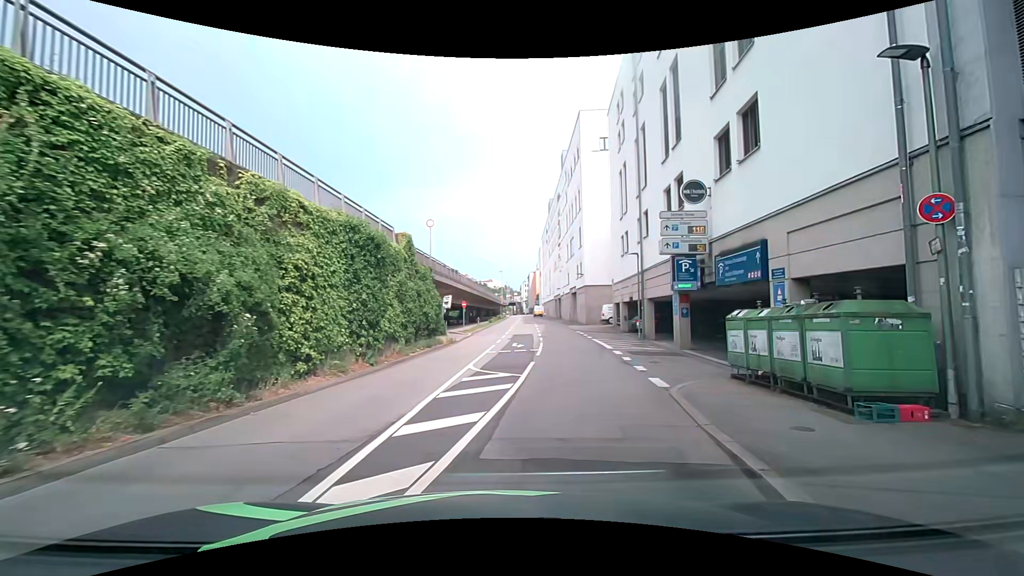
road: residential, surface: asphalt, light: Day
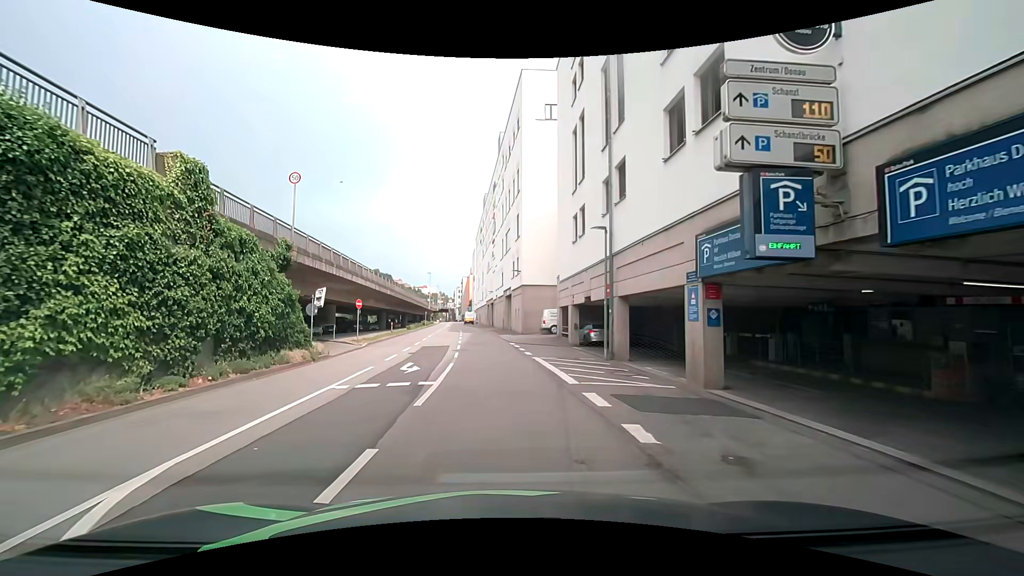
(+1.5, +11.0) m; +9°
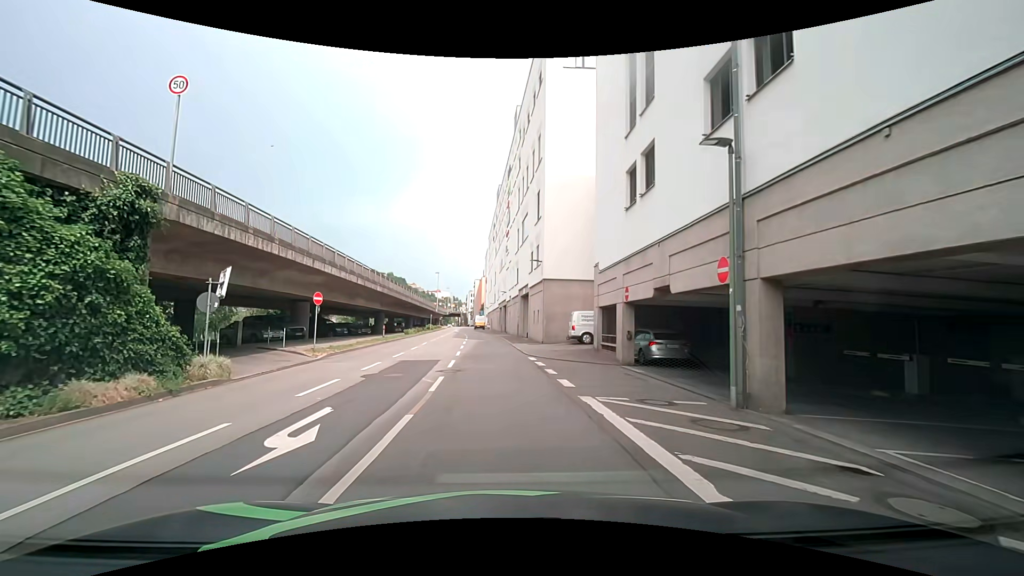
(0.0, +9.8) m; -1°
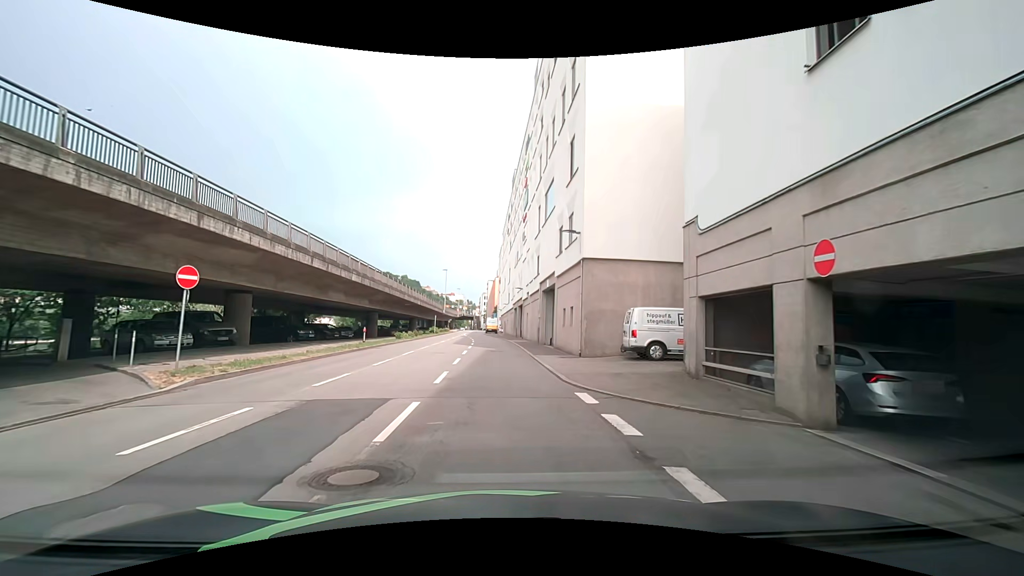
(-0.1, +11.0) m; 0°
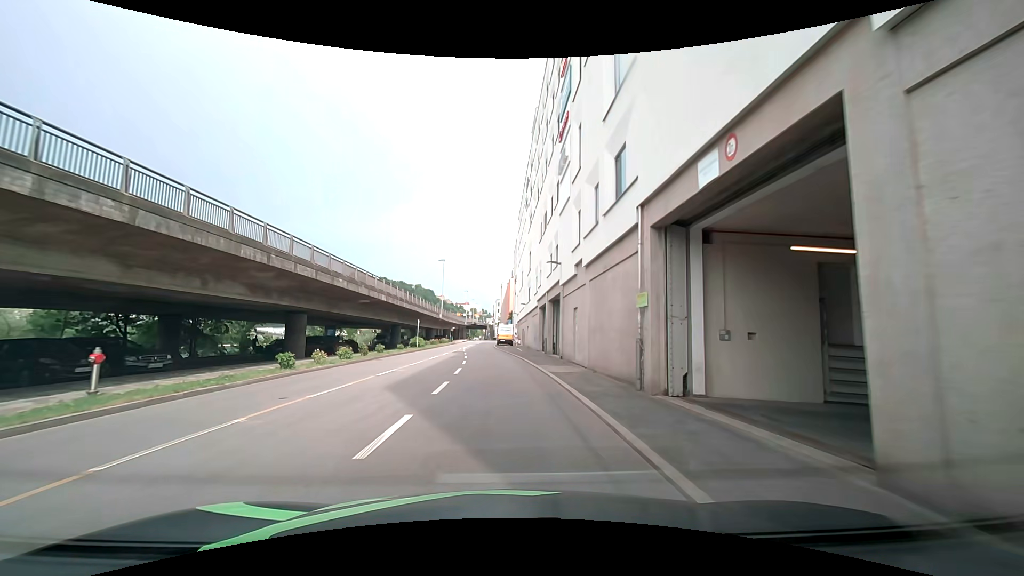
(-0.6, +25.0) m; -3°
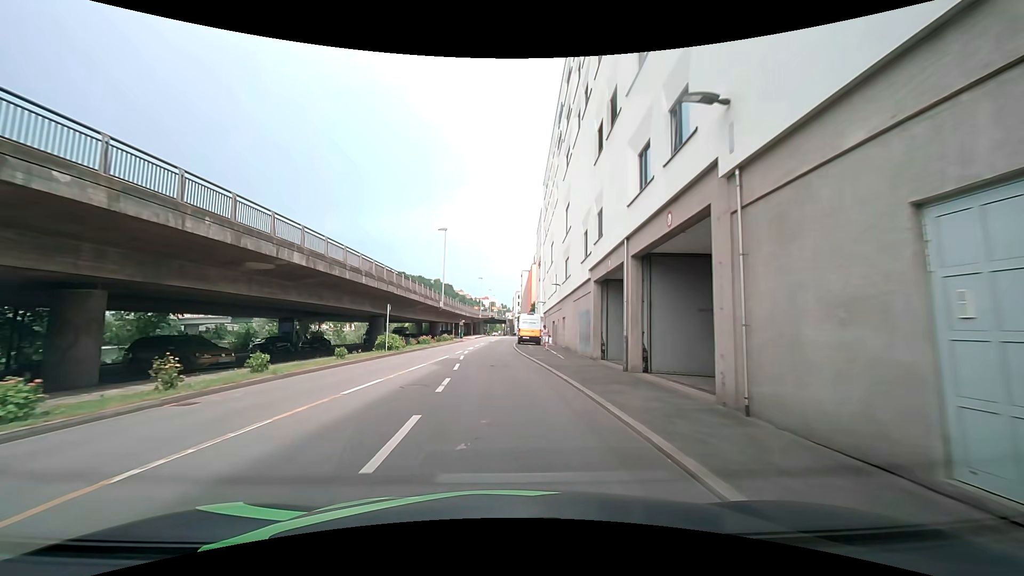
(-0.1, +18.8) m; -2°
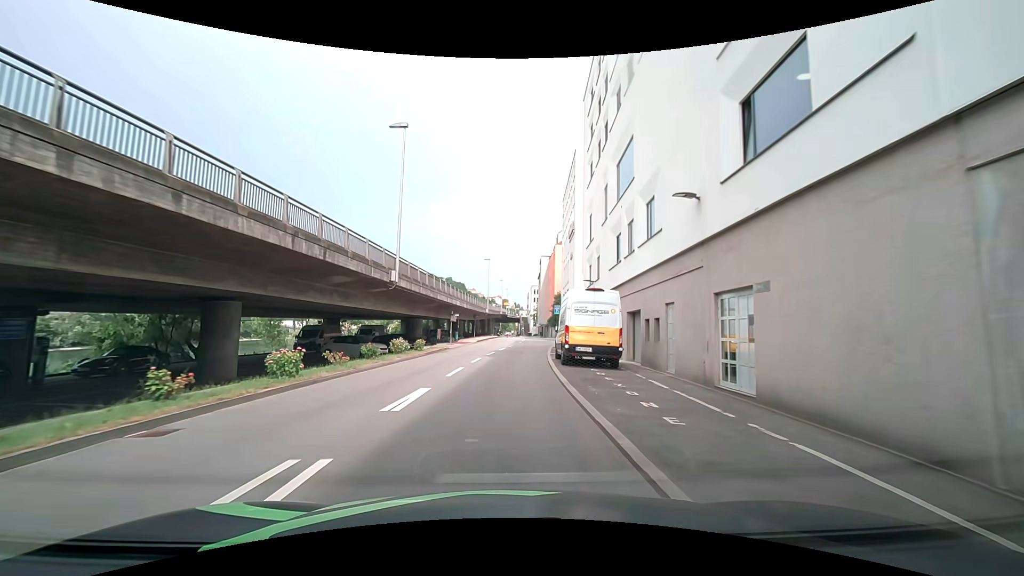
(+0.1, +26.7) m; +1°
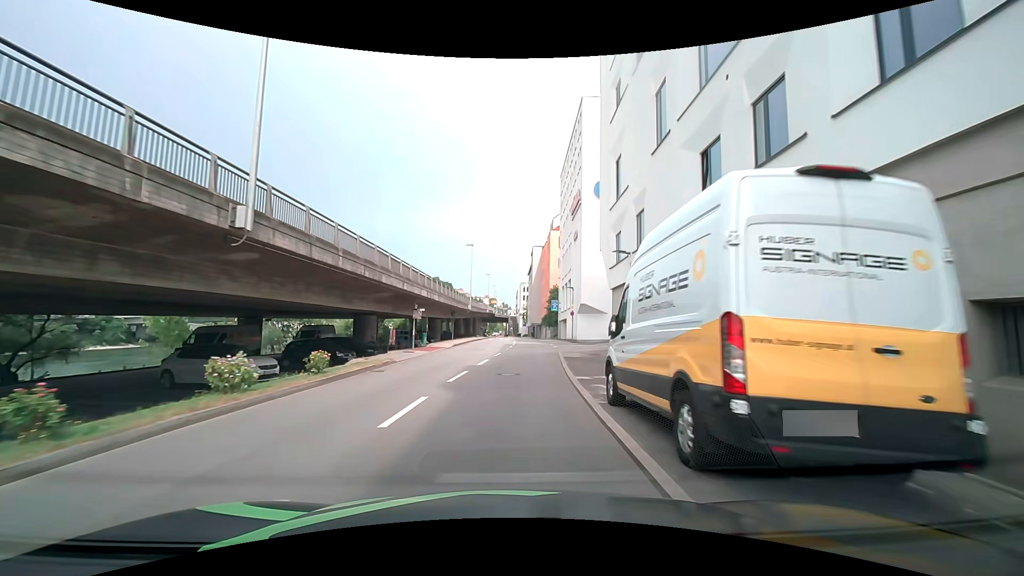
(-0.1, +13.3) m; +1°
(0, +10) (0, +20) (+1, +30) (+1, +40) (+1, +50) (+1, +60) (+1, +70) (+1, +80) (+1, +90) (+1, +100) m
